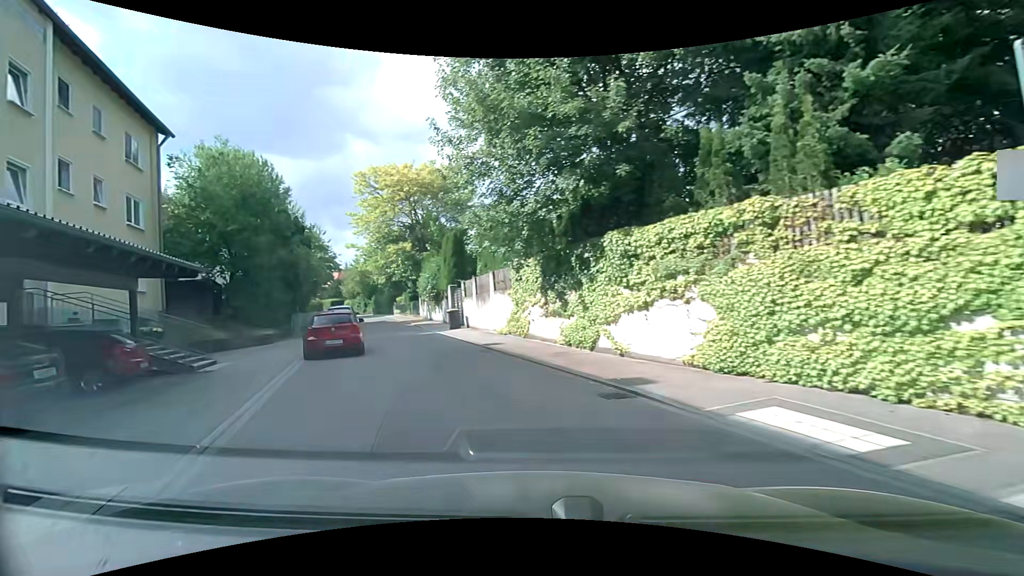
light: Day
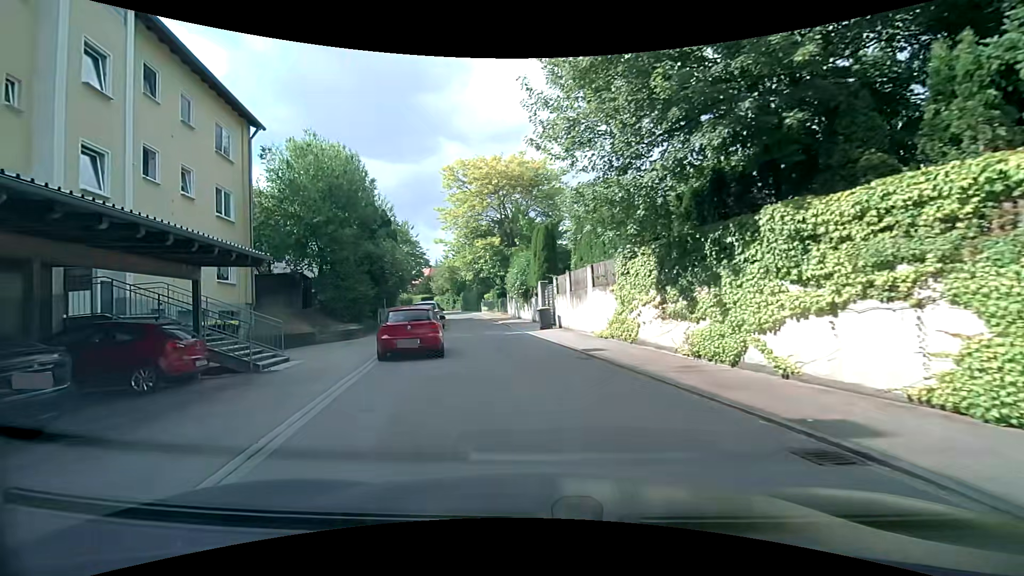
(-0.2, +2.5) m; -9°
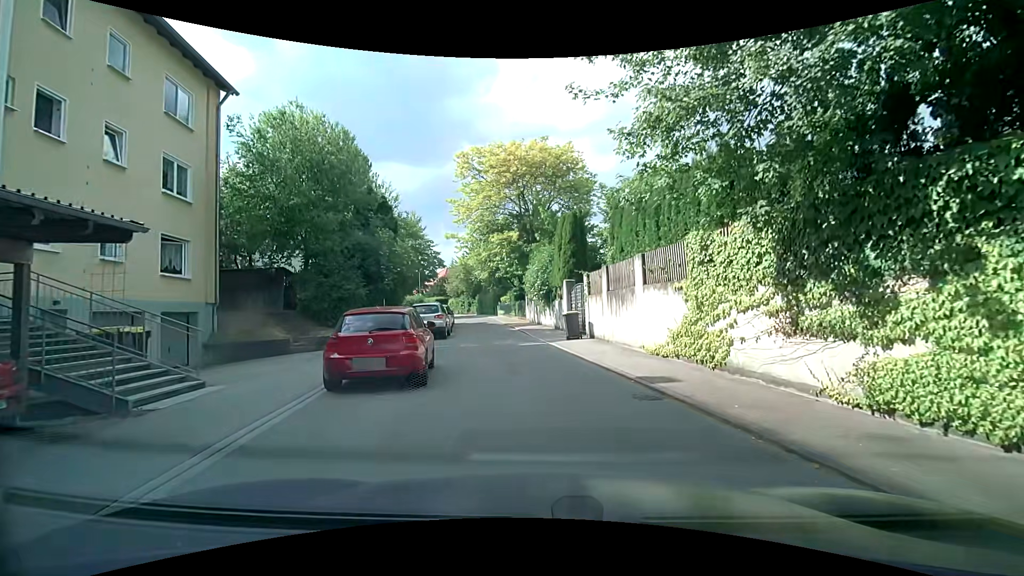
(-0.2, +4.7) m; -3°
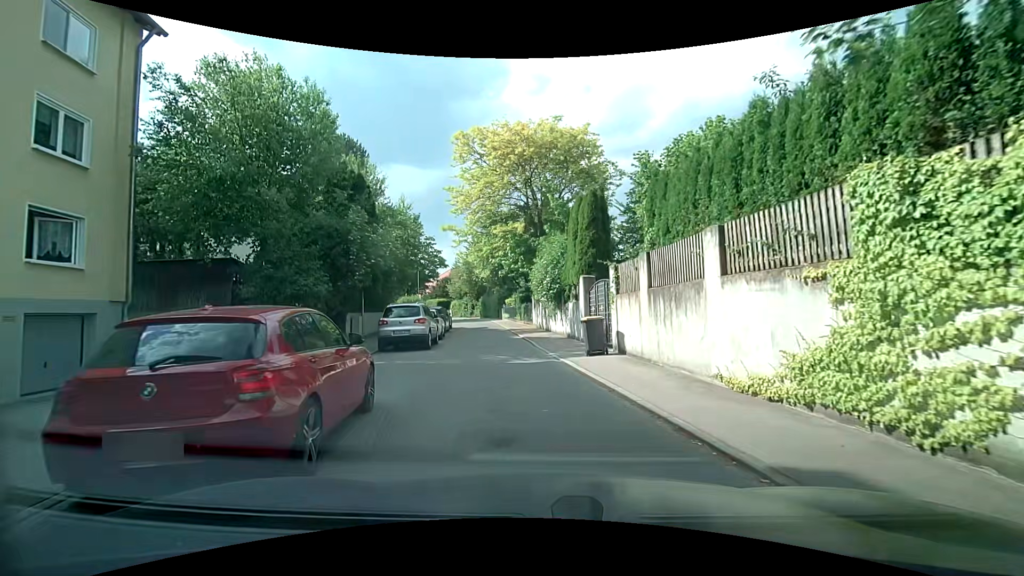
(0.0, +5.0) m; -2°
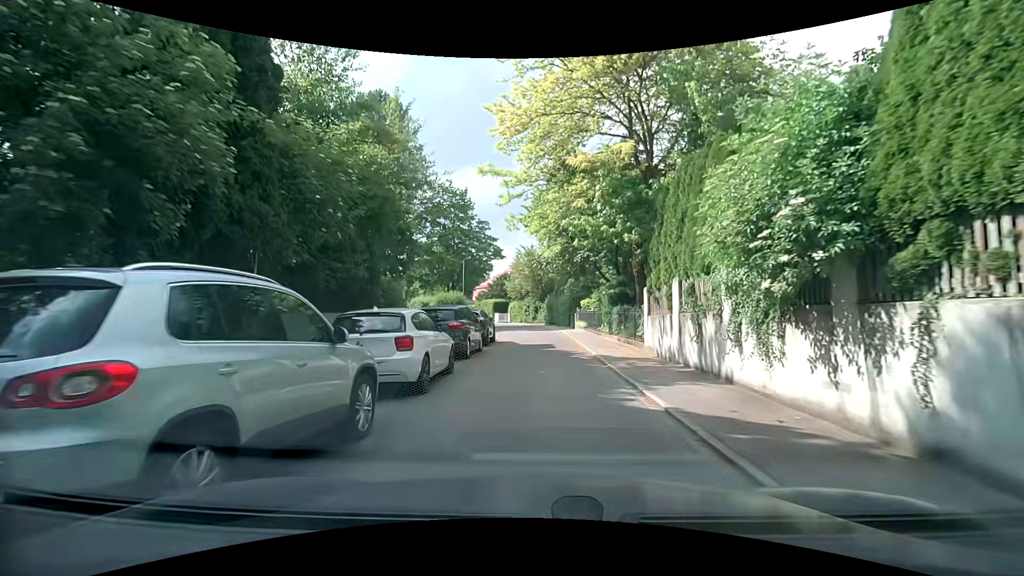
(-0.8, +15.3) m; -6°
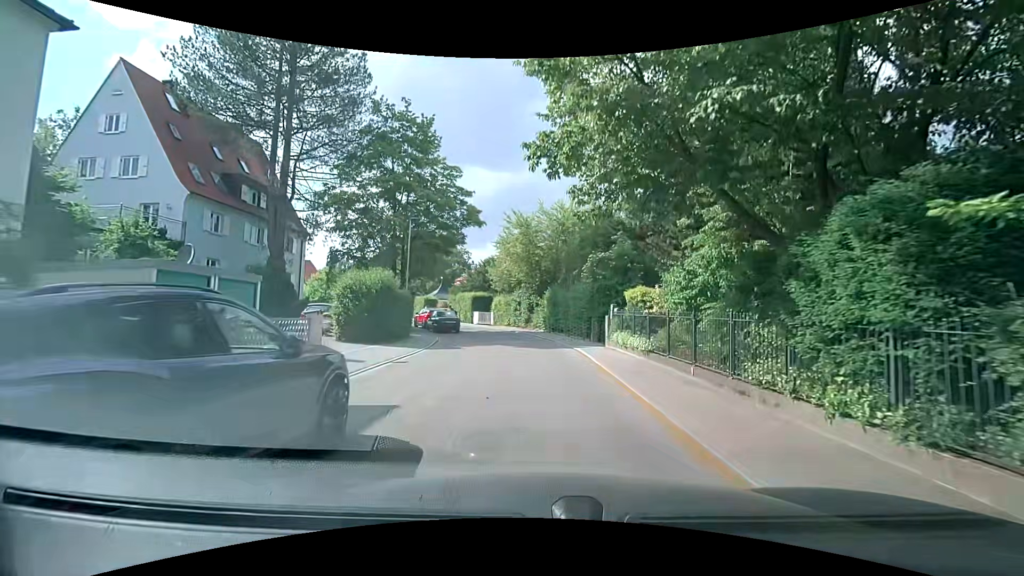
(0.0, +18.3) m; +1°
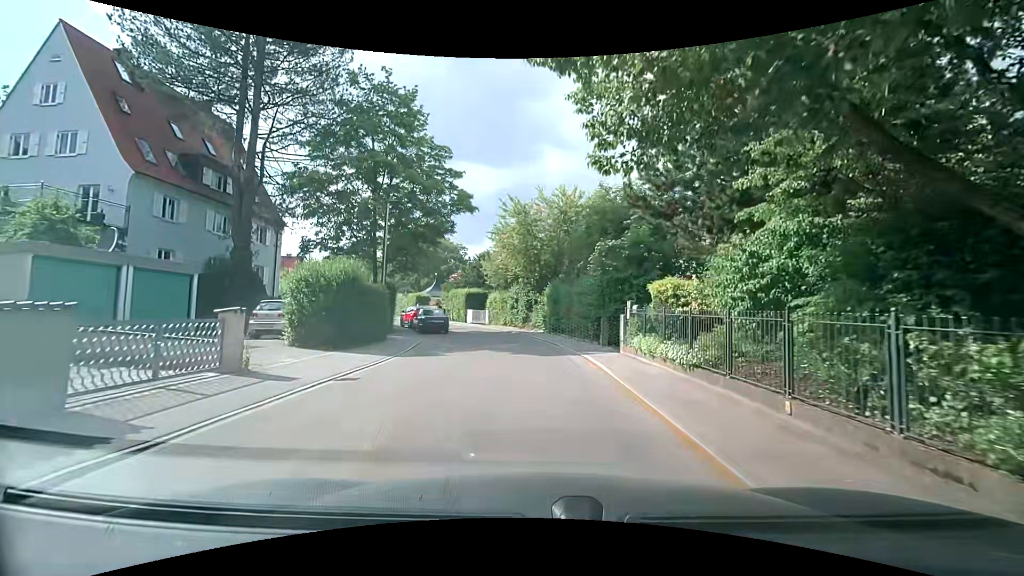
(-0.1, +3.7) m; 0°
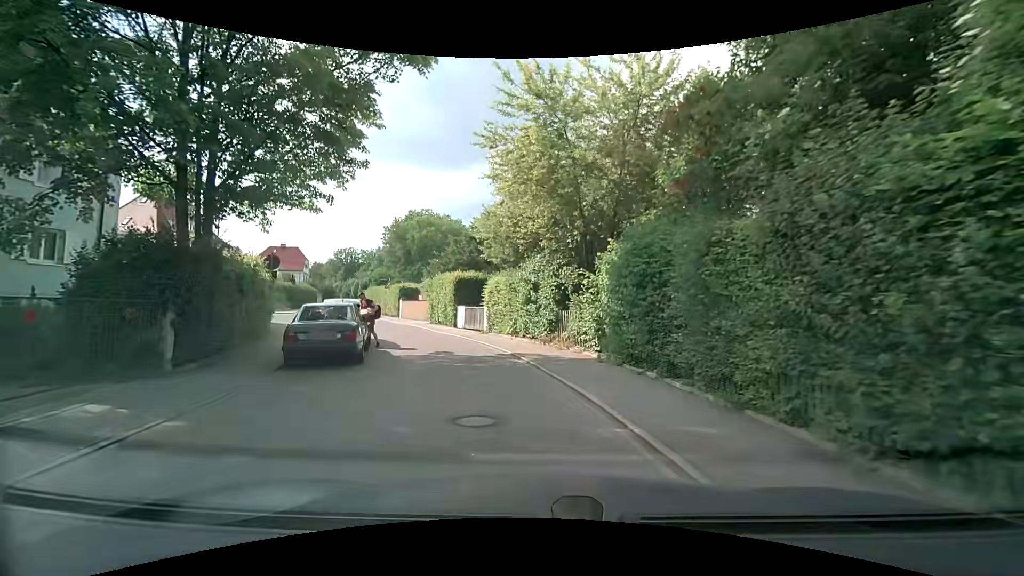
(-0.5, +17.4) m; -4°
